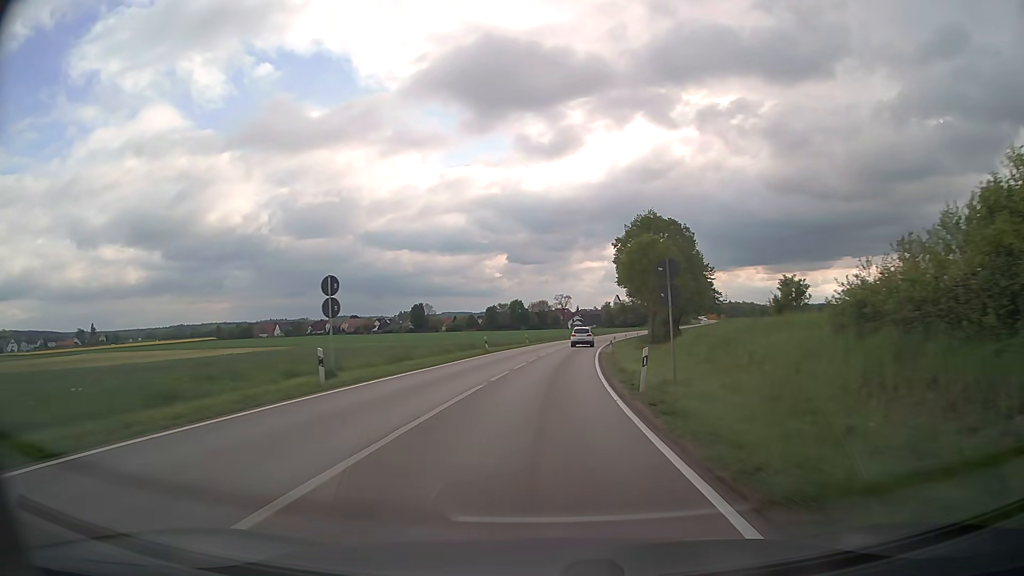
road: secondary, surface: asphalt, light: Day
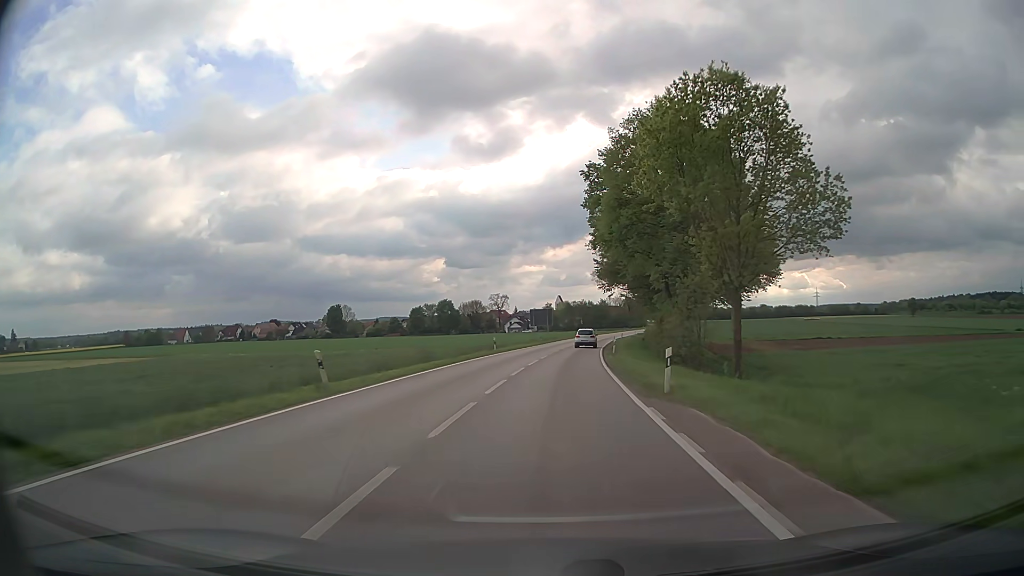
(+2.2, +46.8) m; +5°
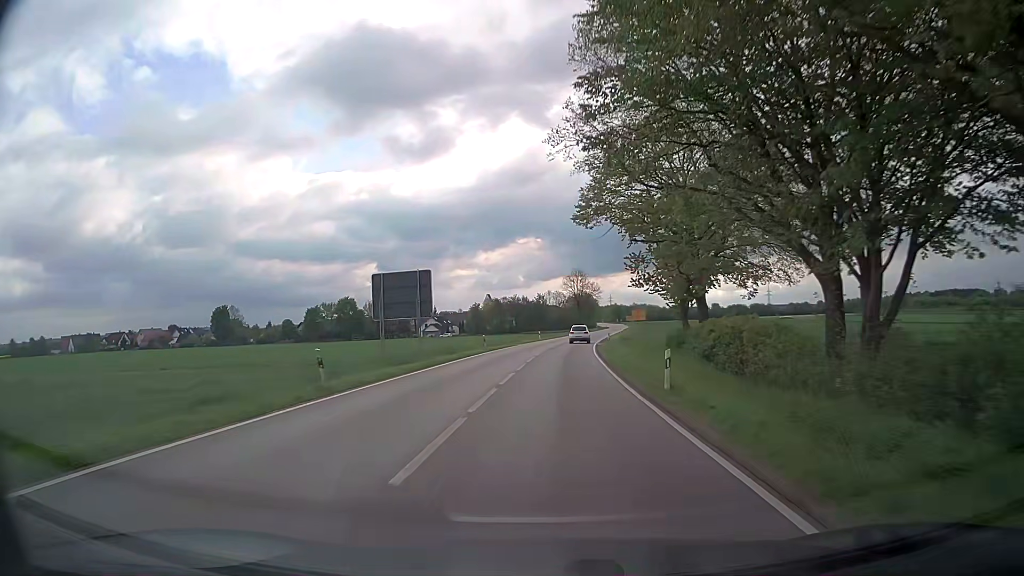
(+3.3, +58.9) m; +6°
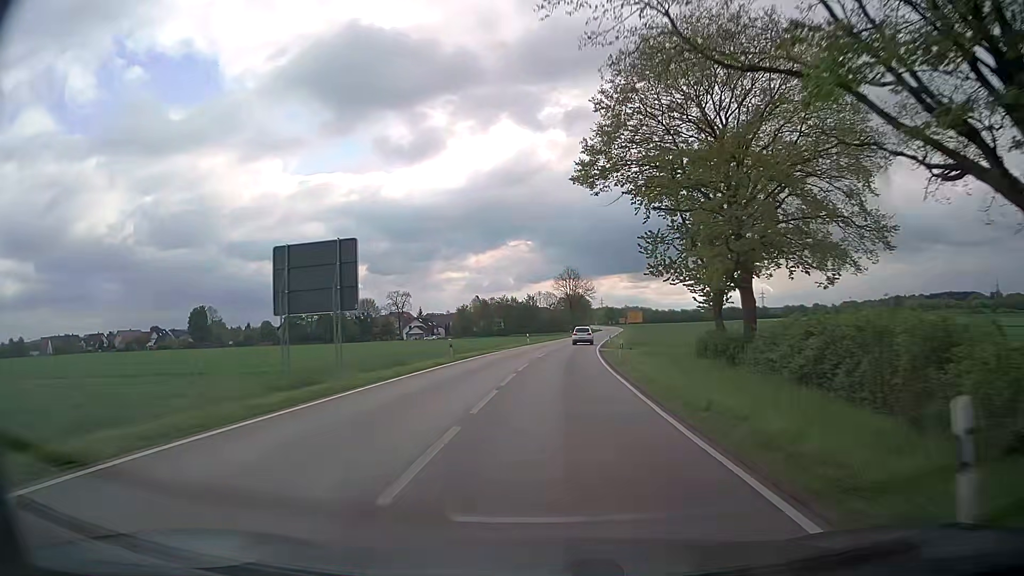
(+0.1, +11.9) m; +1°
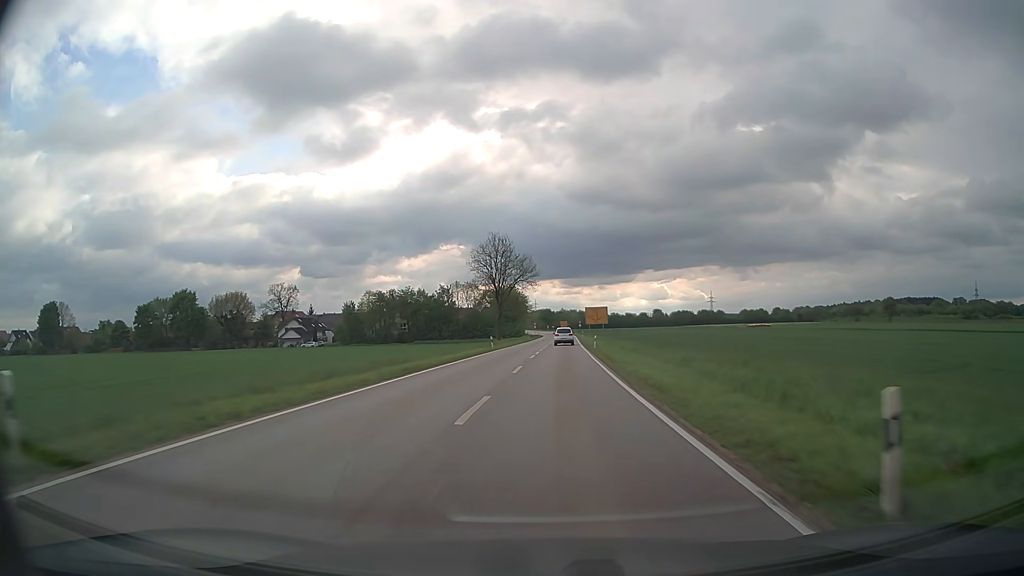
(+3.2, +60.1) m; +6°
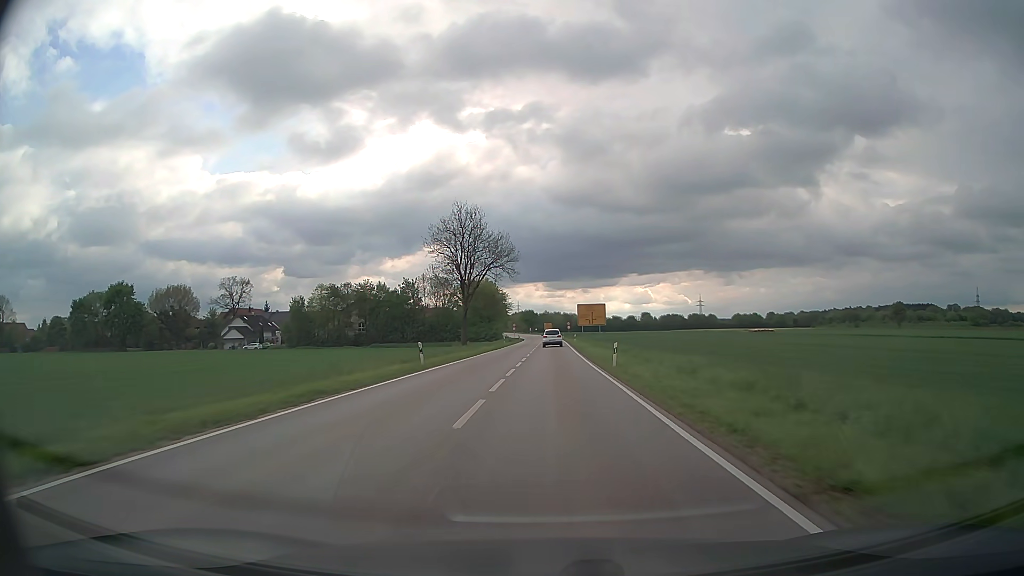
(+0.3, +24.3) m; +2°
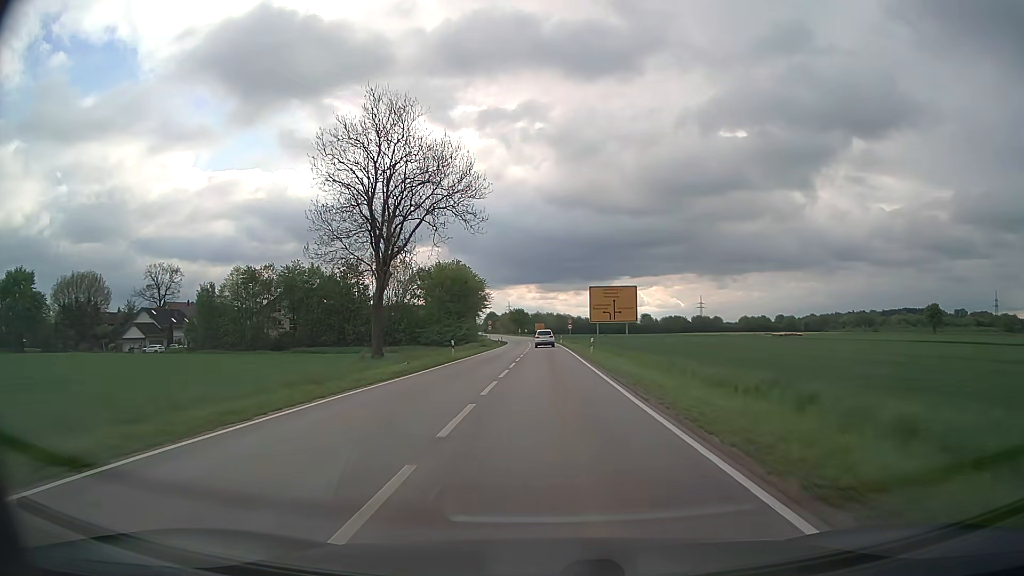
(+0.3, +36.7) m; +1°
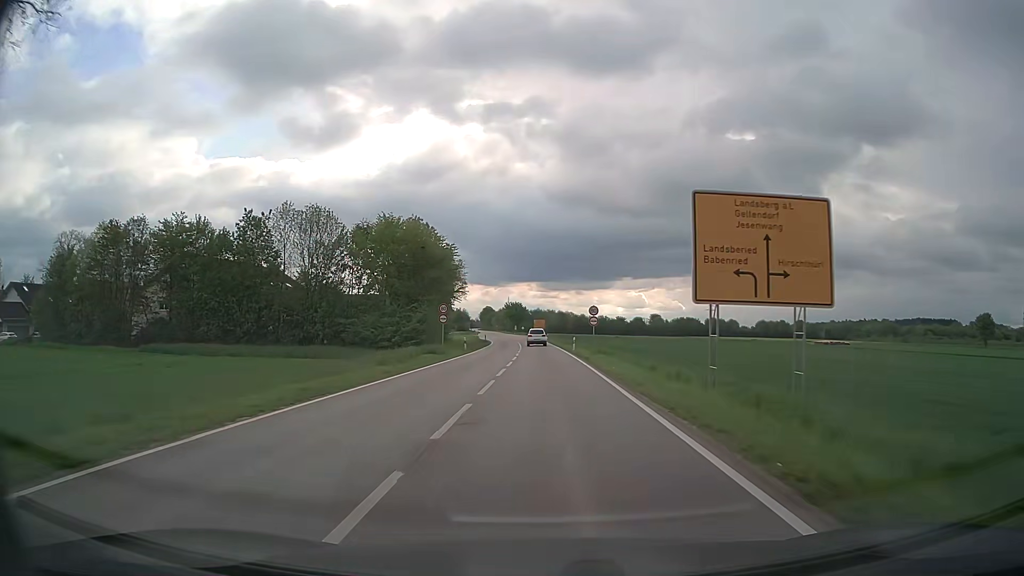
(0.0, +36.3) m; 0°
(0, +10) (0, +20) (0, +30) (0, +40) (0, +50) (0, +60) (-1, +70) (-1, +80) (-1, +90) (-2, +100) m
